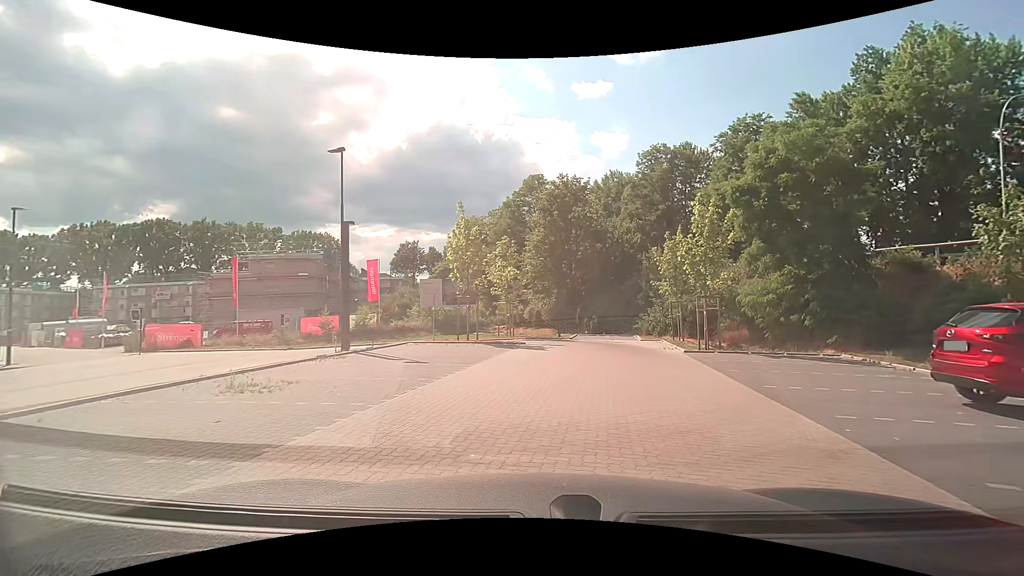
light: Day
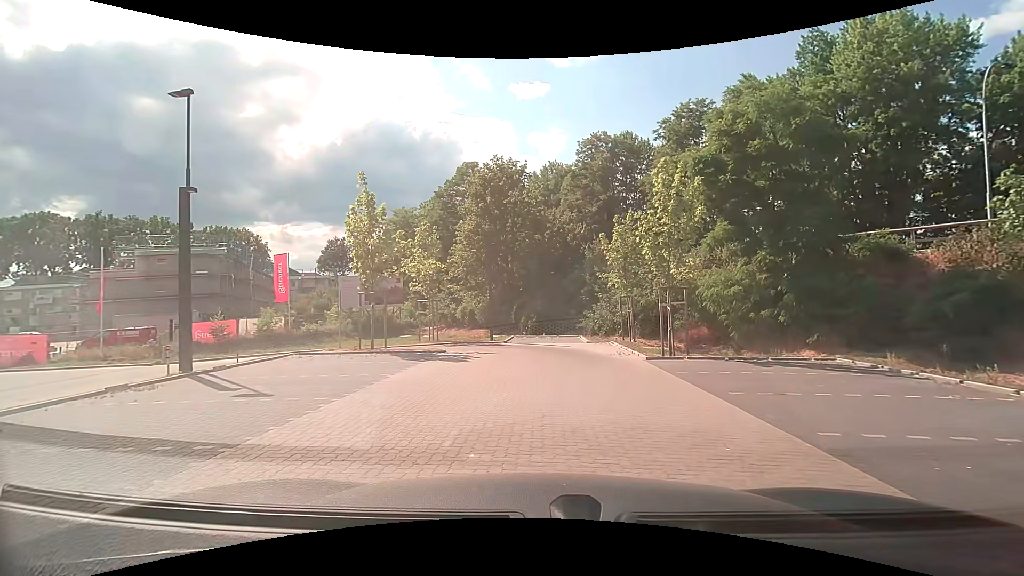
(+0.4, +4.6) m; +8°
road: service
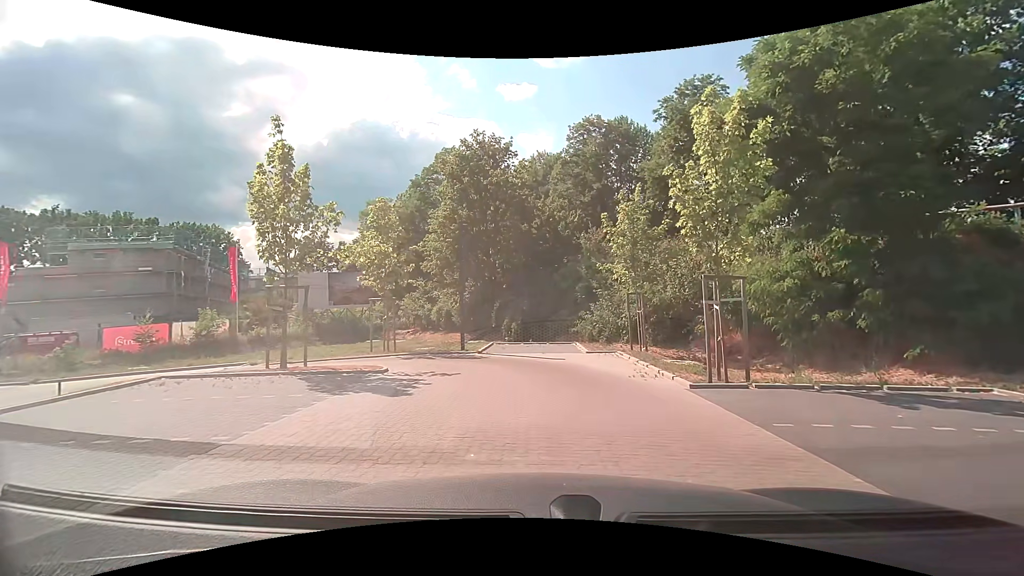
(0.0, +5.2) m; +1°
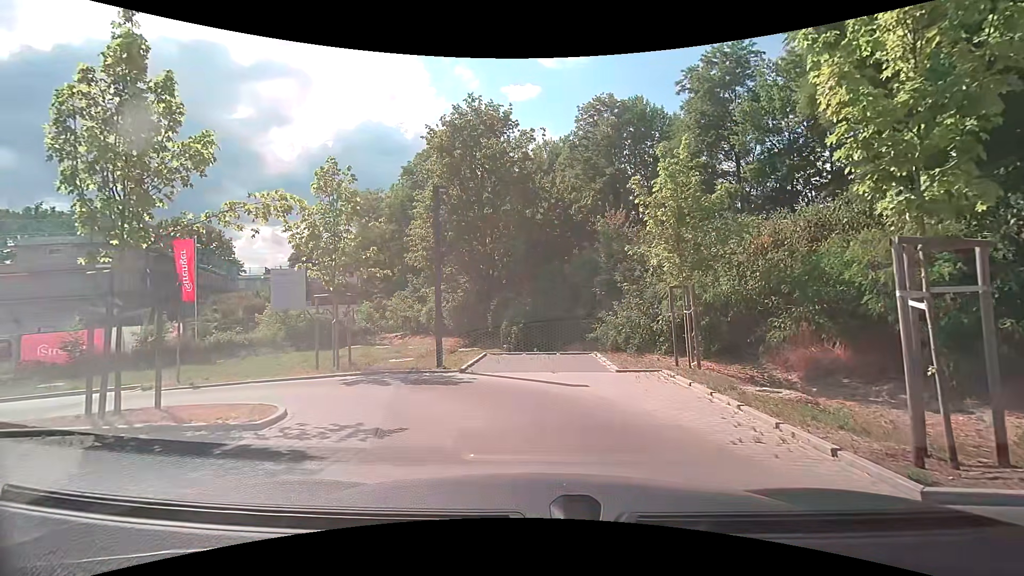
(0.0, +5.1) m; 0°
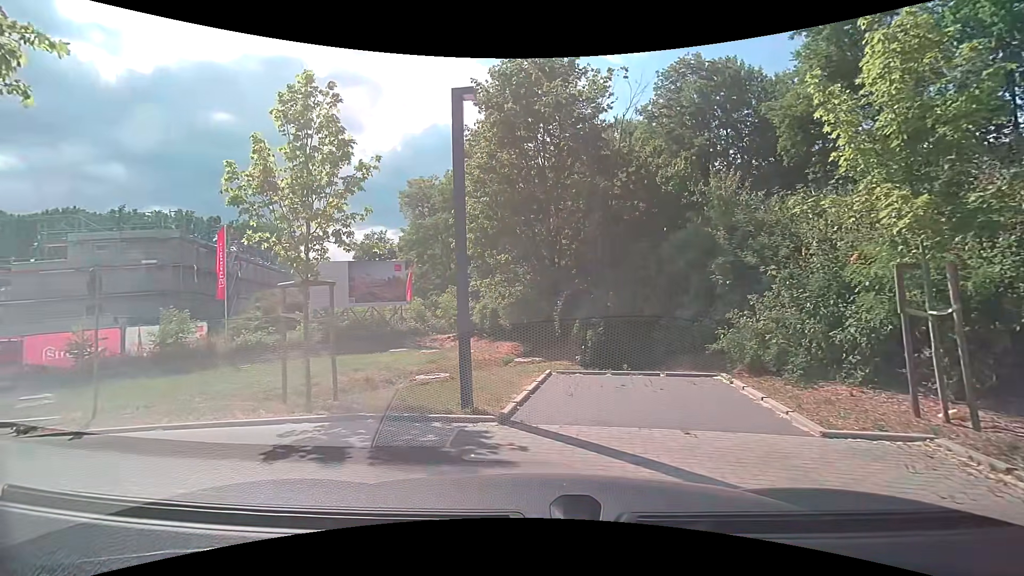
(-0.3, +5.5) m; -8°
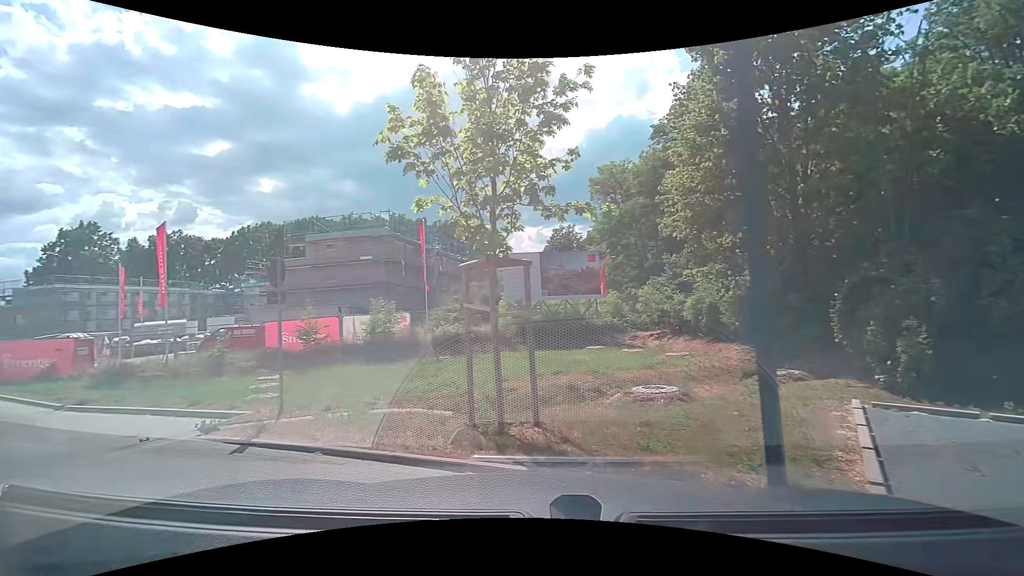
(-0.5, +2.9) m; -21°
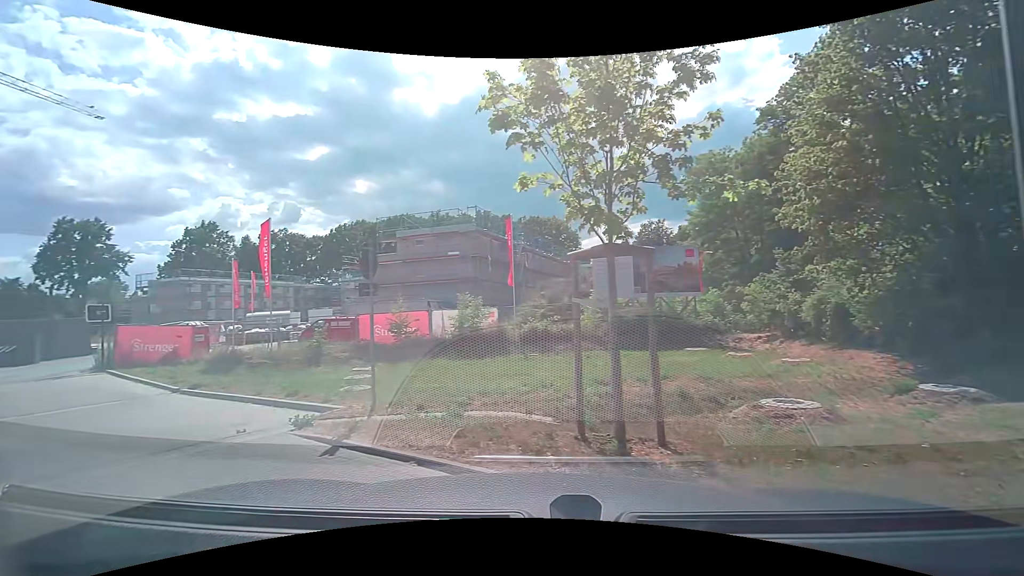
(-0.1, +0.9) m; -8°
